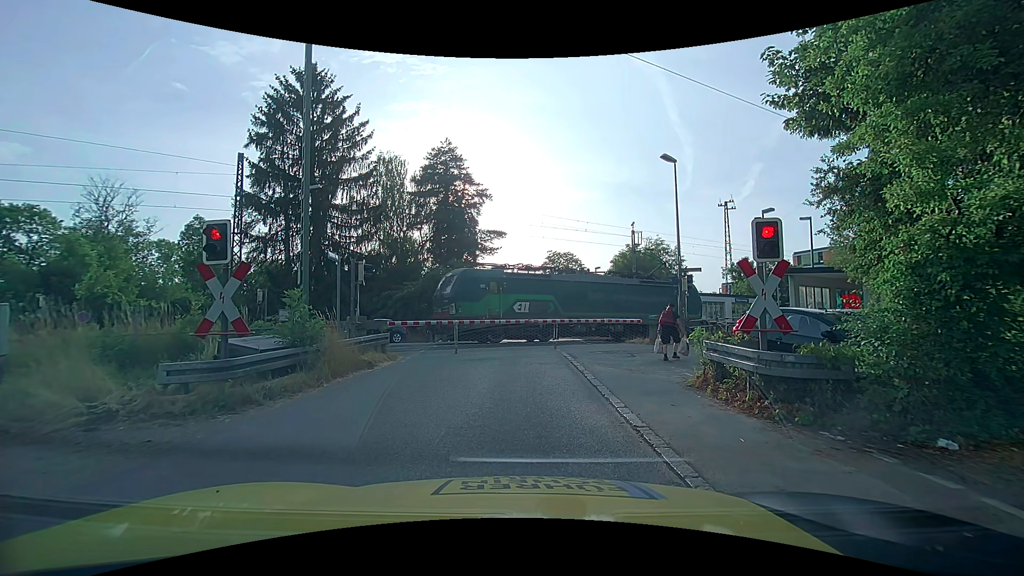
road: unclassified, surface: asphalt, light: Day
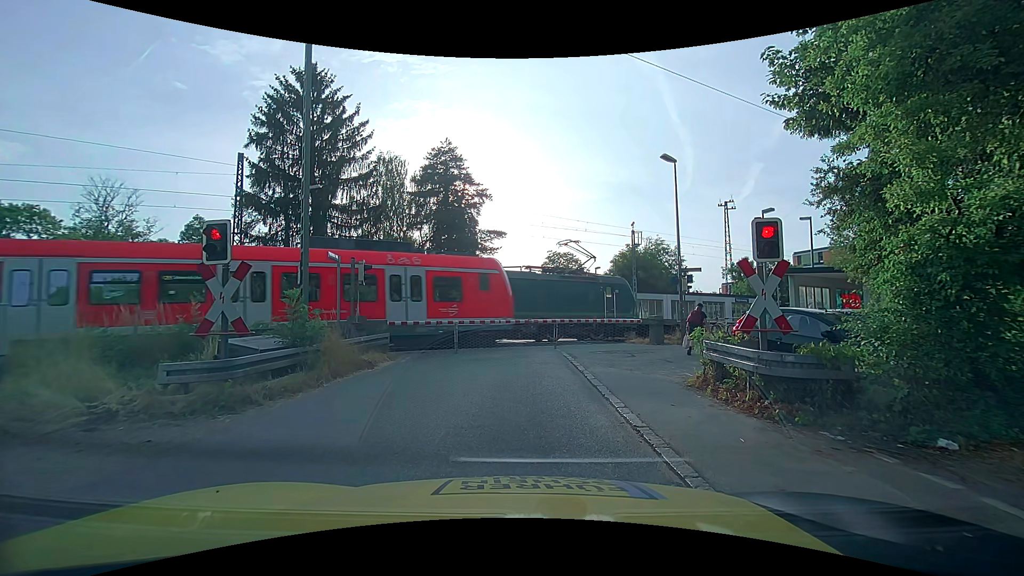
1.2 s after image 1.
(0.0, 0.0) m; 0°
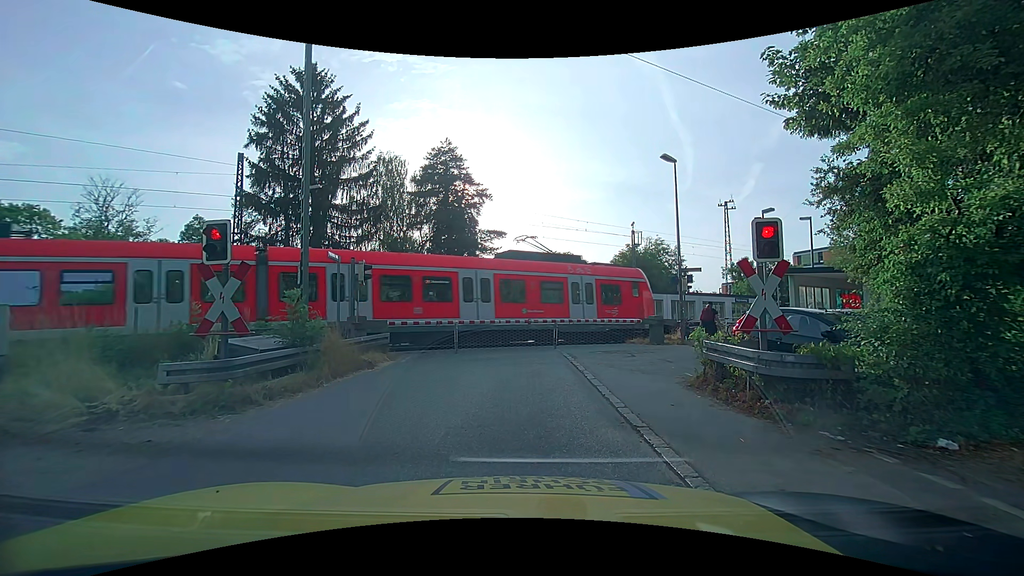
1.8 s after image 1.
(0.0, 0.0) m; 0°
